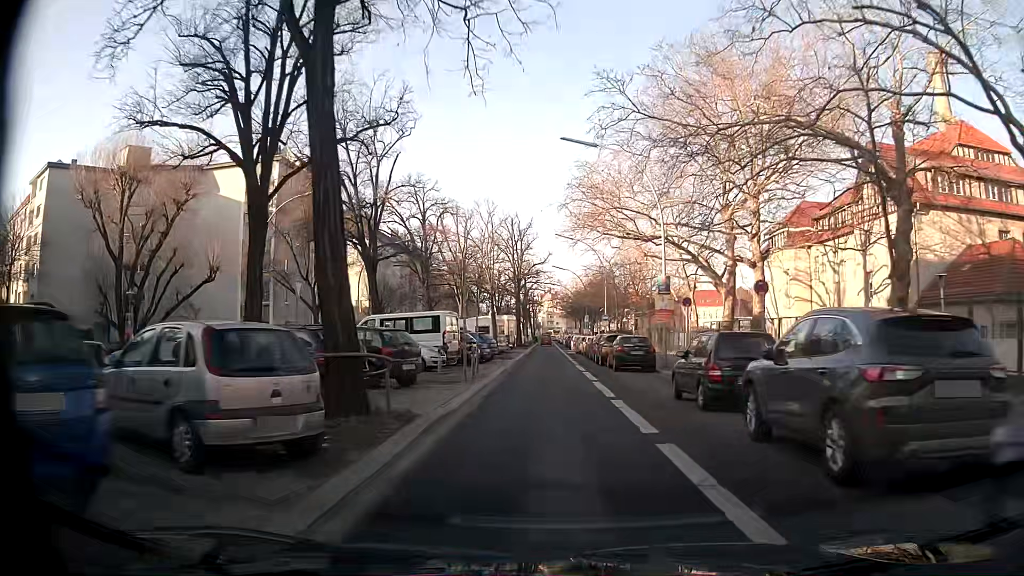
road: secondary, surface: asphalt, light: Day
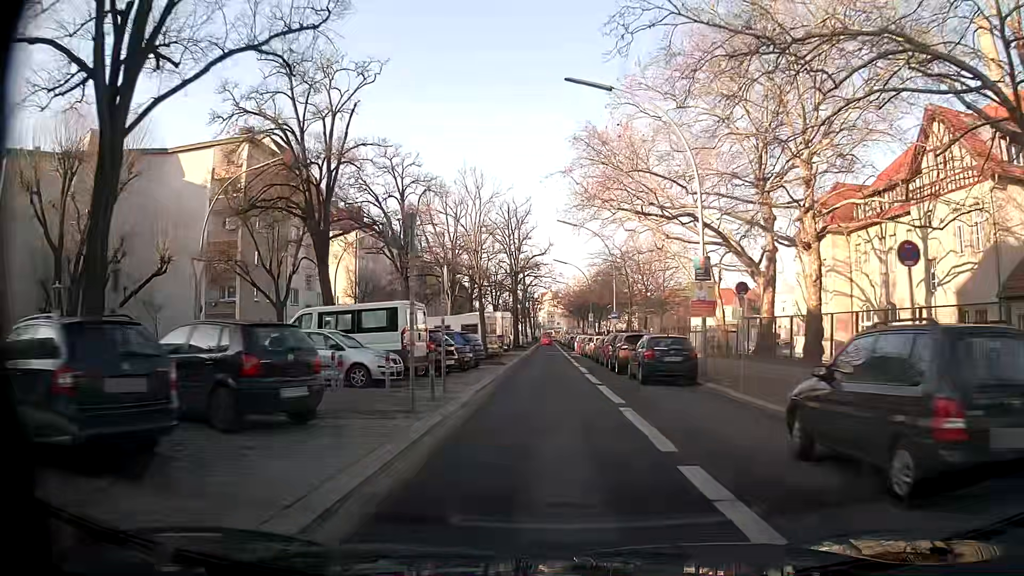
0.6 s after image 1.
(-0.1, +7.5) m; -1°
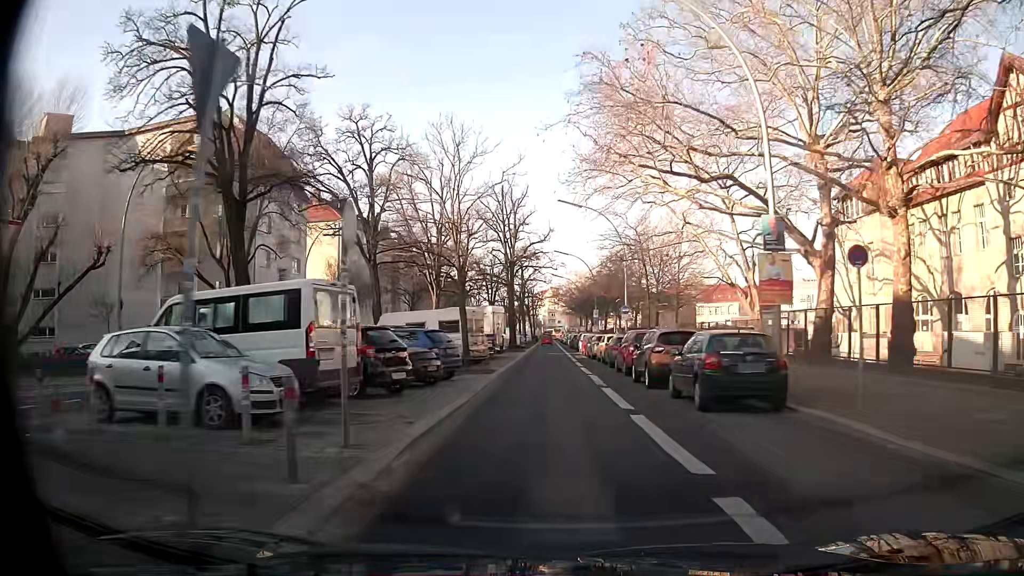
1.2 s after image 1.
(+0.1, +7.6) m; 0°
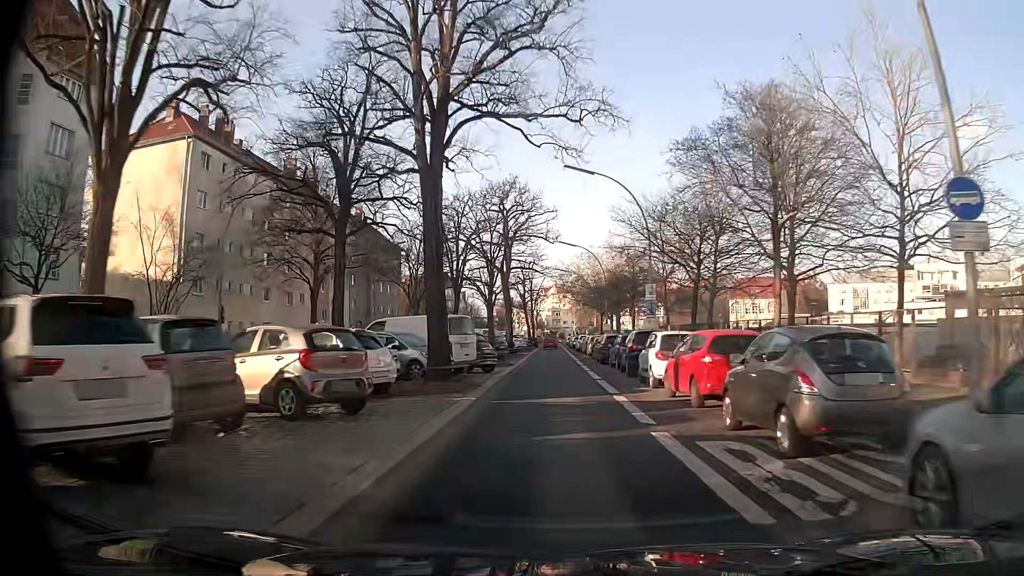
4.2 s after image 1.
(+0.4, +38.2) m; +1°
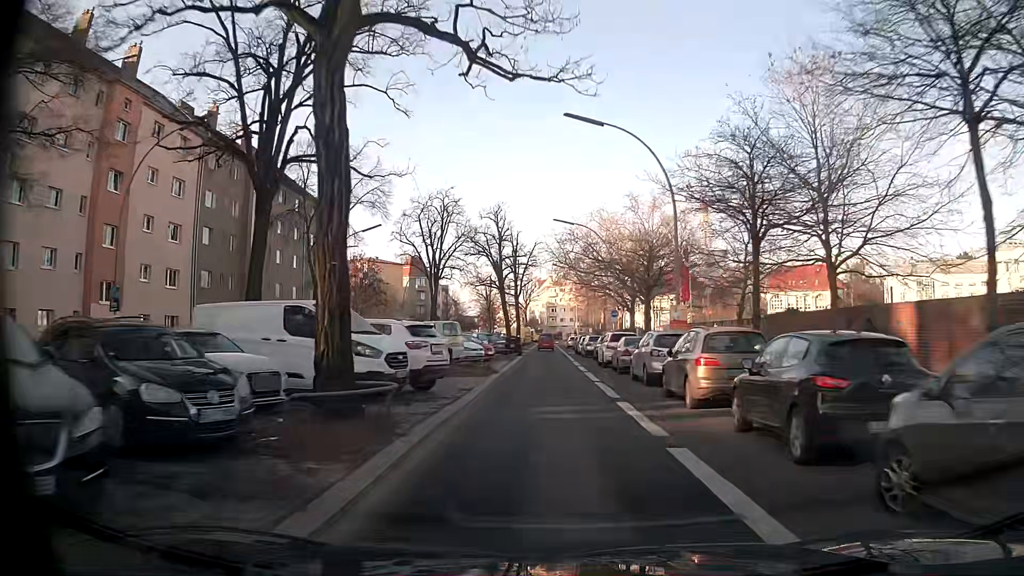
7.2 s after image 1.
(-0.3, +37.9) m; 0°
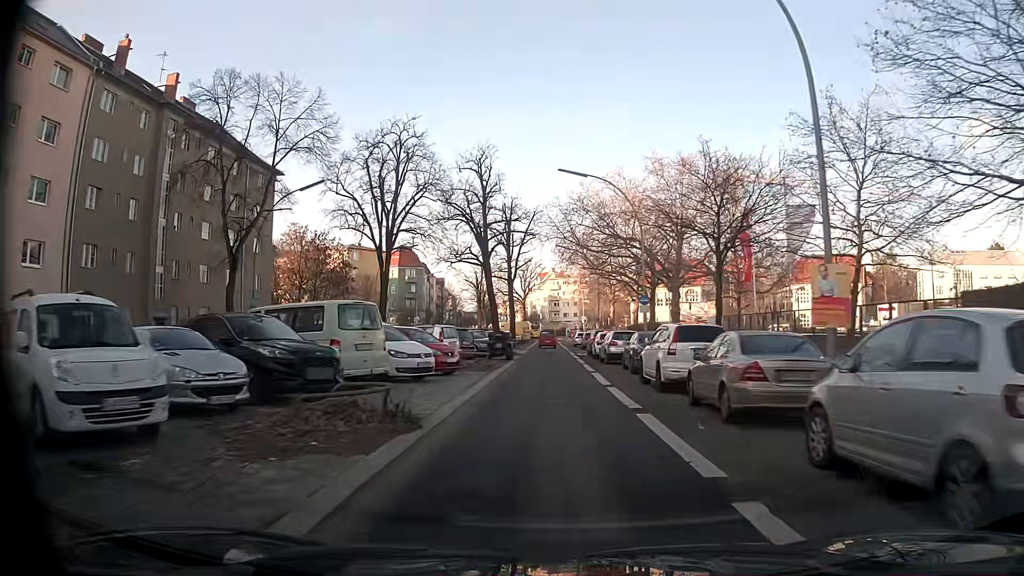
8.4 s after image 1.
(-0.2, +15.1) m; 0°
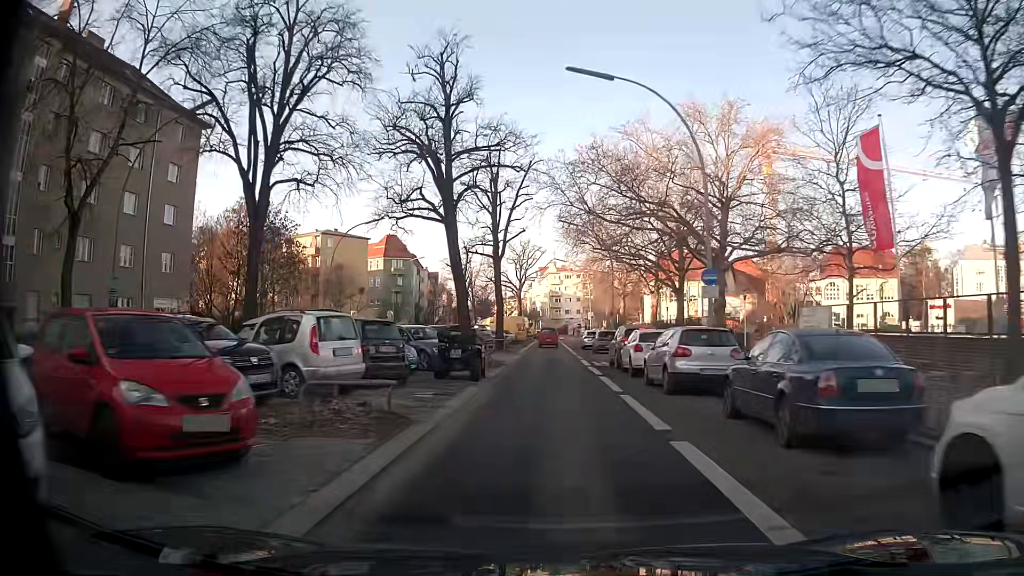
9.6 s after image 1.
(-0.1, +15.1) m; -1°
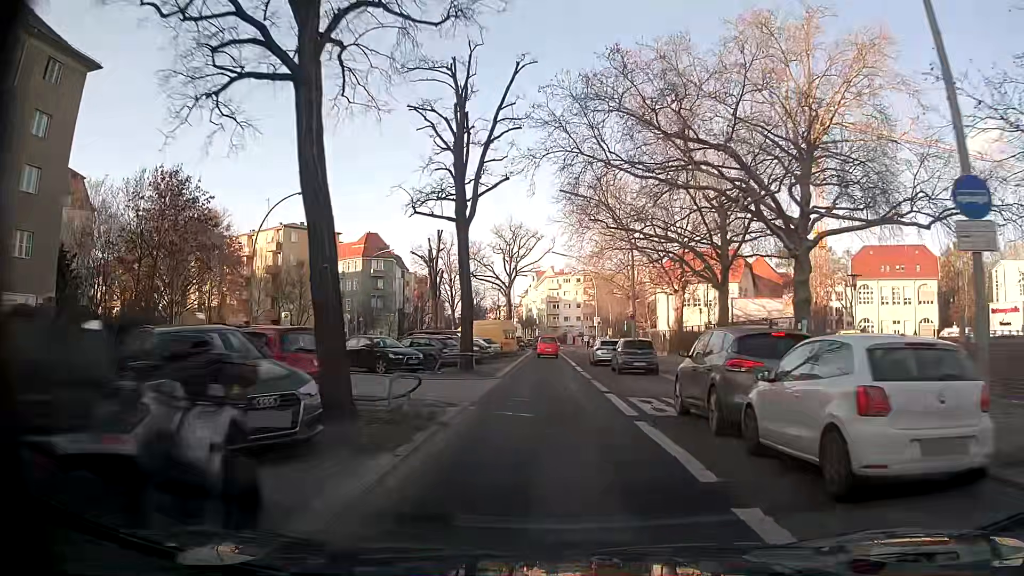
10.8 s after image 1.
(0.0, +15.0) m; +1°
(0, +10) (0, +20) (0, +30) (0, +40) (0, +50) (0, +60) (0, +70) (-1, +80) (-1, +90) (-2, +100) m
